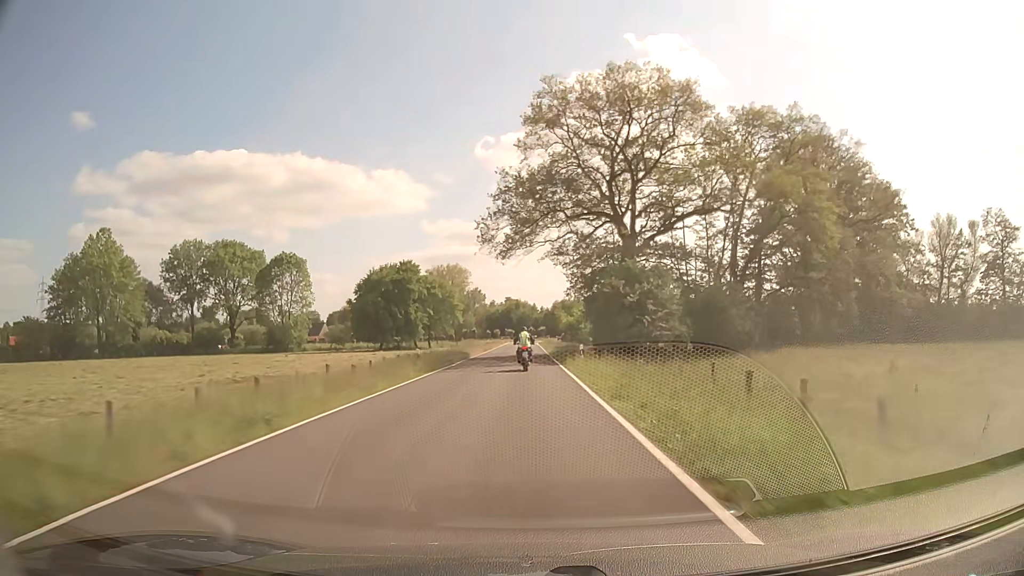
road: secondary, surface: asphalt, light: Day
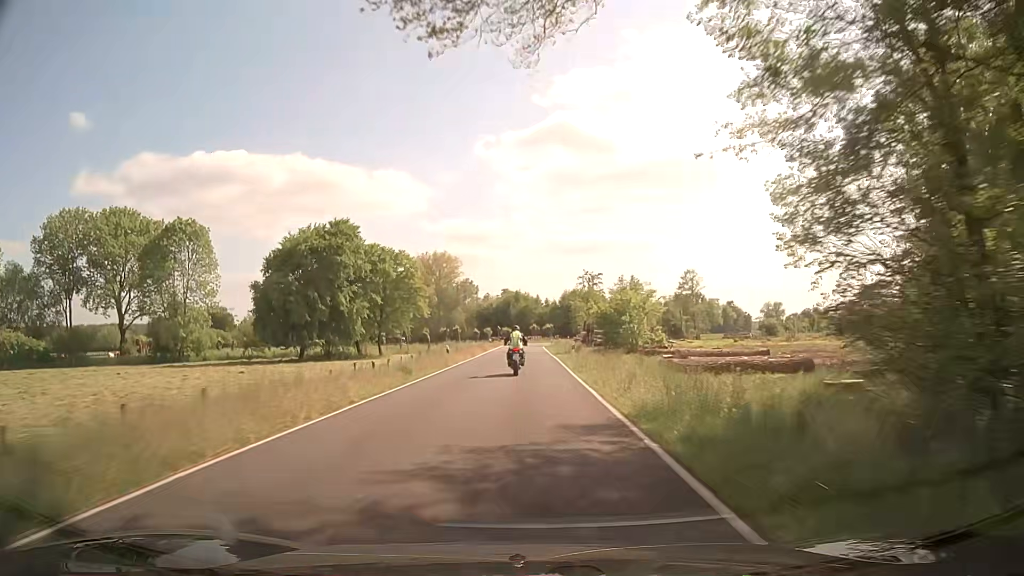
(0.0, +39.7) m; 0°
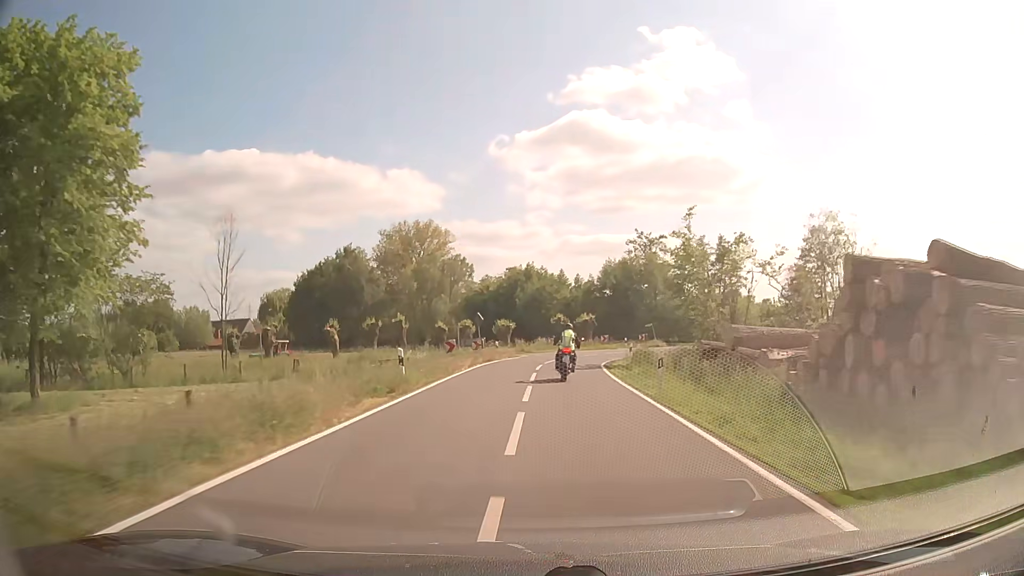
(-0.6, +57.7) m; -1°
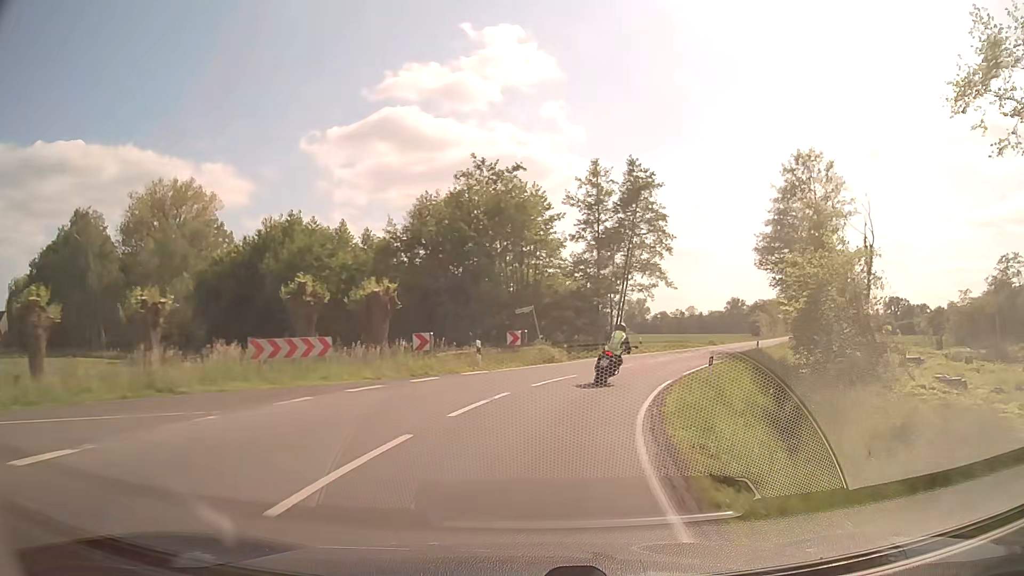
(+3.0, +38.5) m; +16°
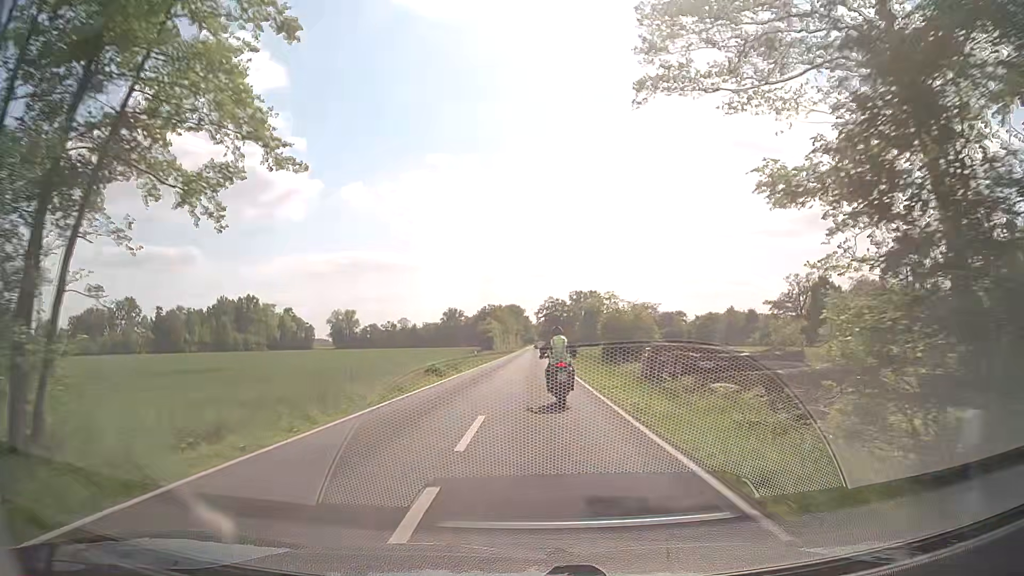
(+9.5, +36.7) m; +25°
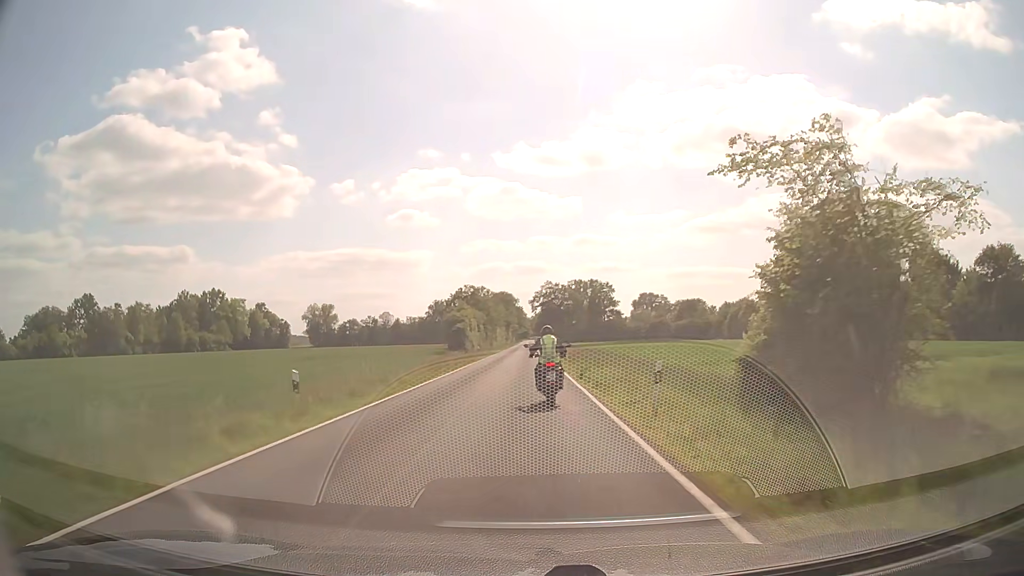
(+0.6, +40.2) m; +1°
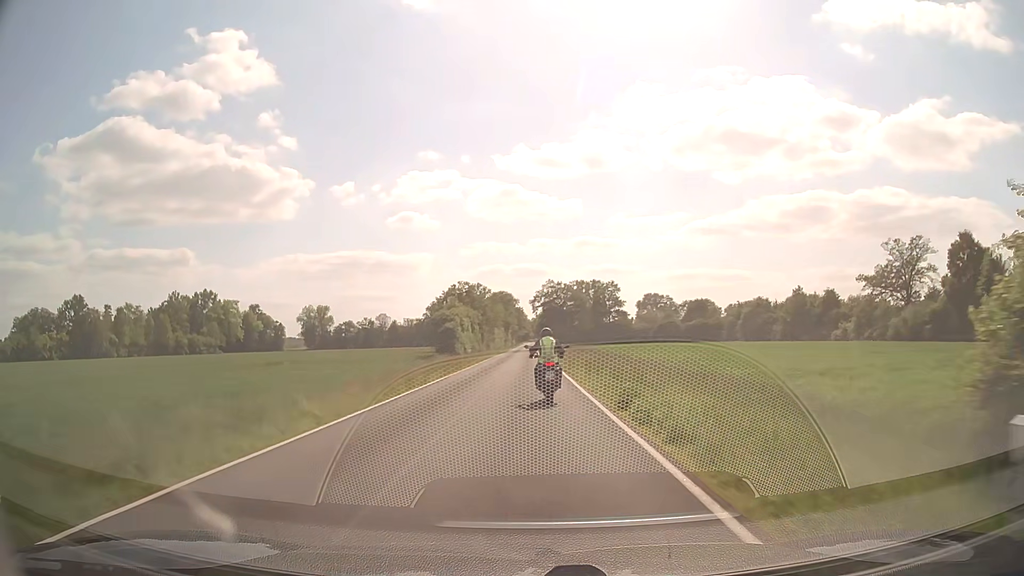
(0.0, +10.6) m; 0°
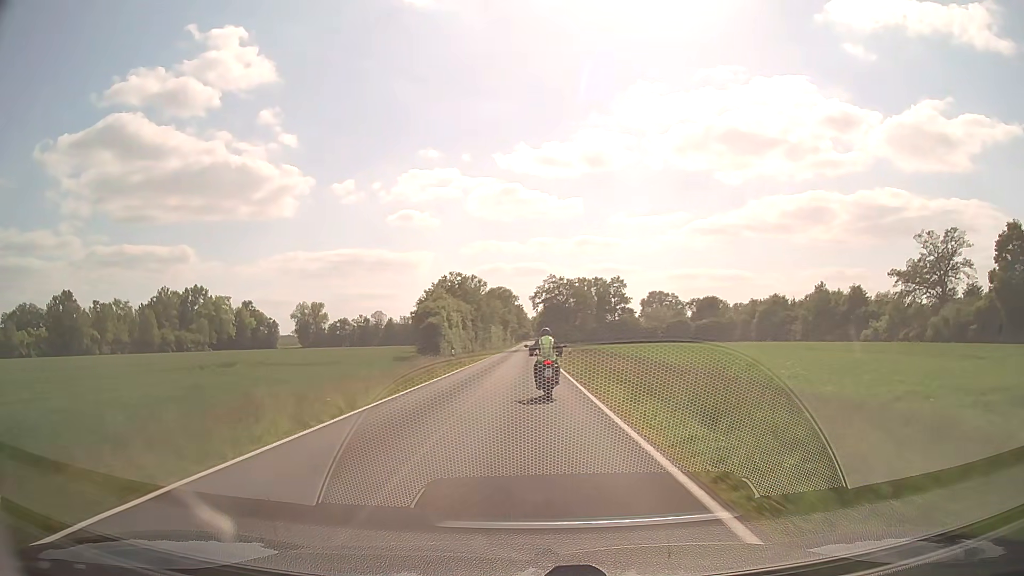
(0.0, +11.0) m; 0°
(0, +10) (0, +20) (0, +30) (0, +40) (0, +50) (0, +60) (0, +70) (0, +80) (0, +90) (0, +100) m
